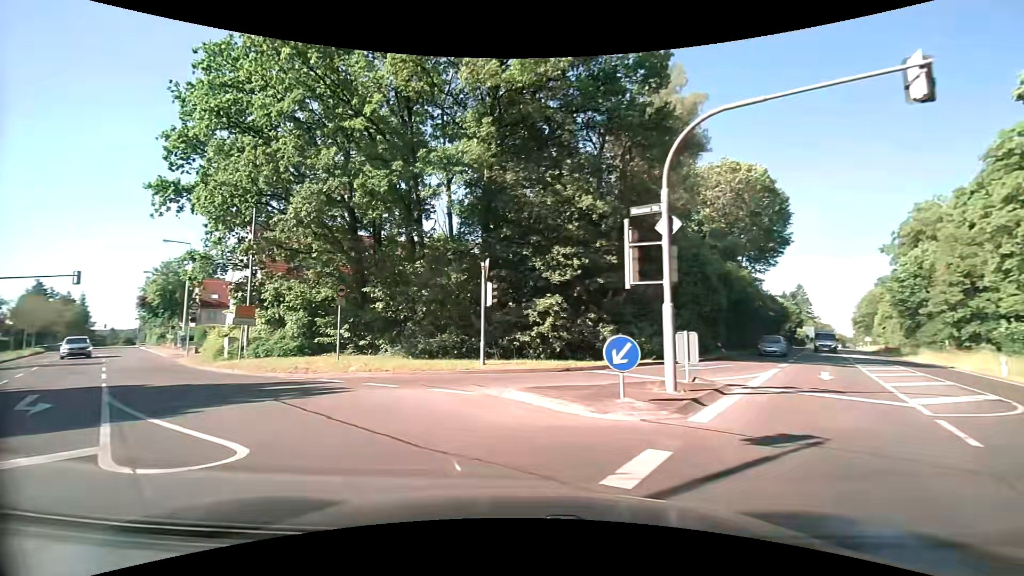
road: secondary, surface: asphalt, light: Day
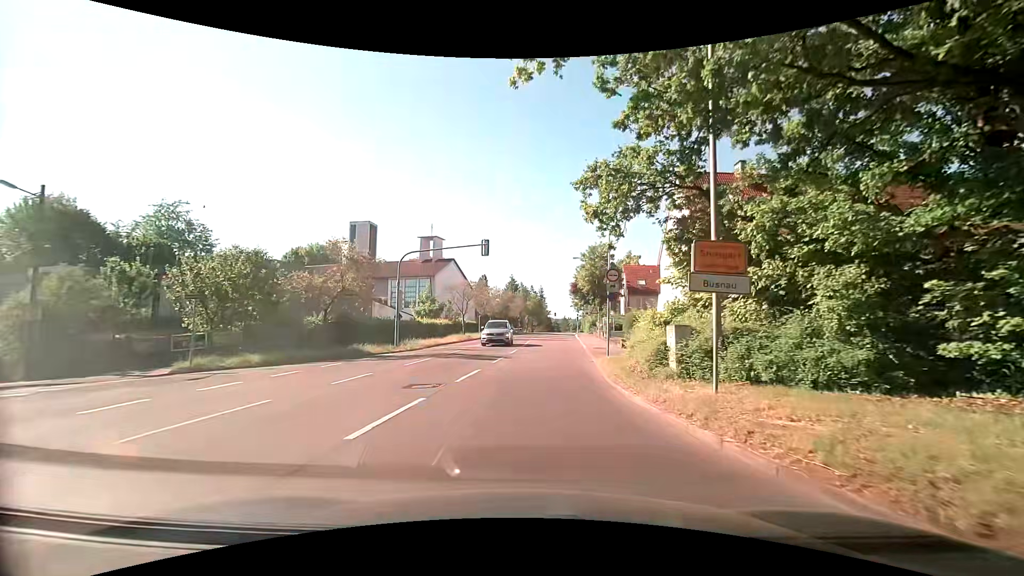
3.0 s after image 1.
(-8.5, +16.4) m; -46°
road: tertiary
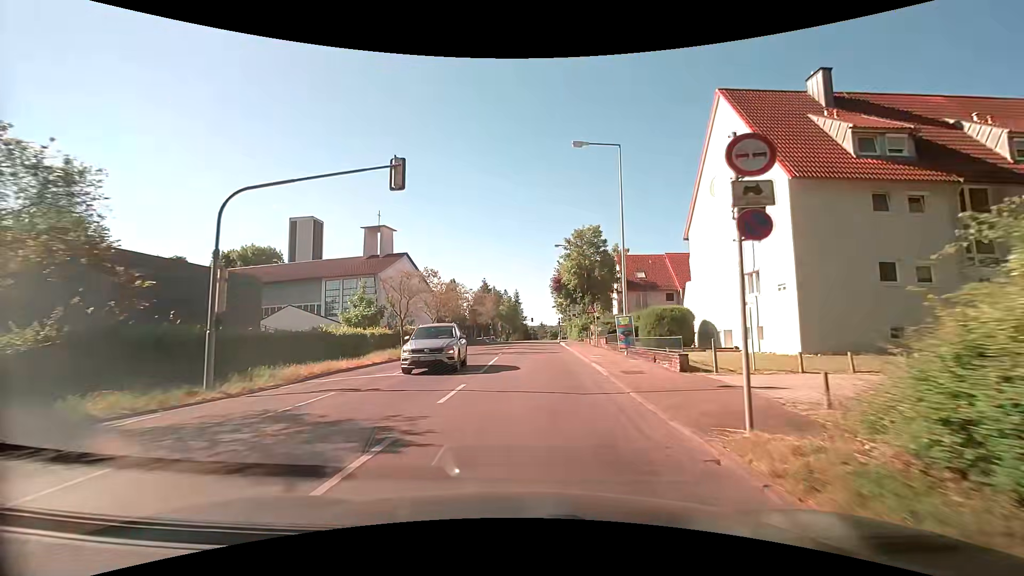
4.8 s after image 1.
(+0.3, +15.0) m; +3°
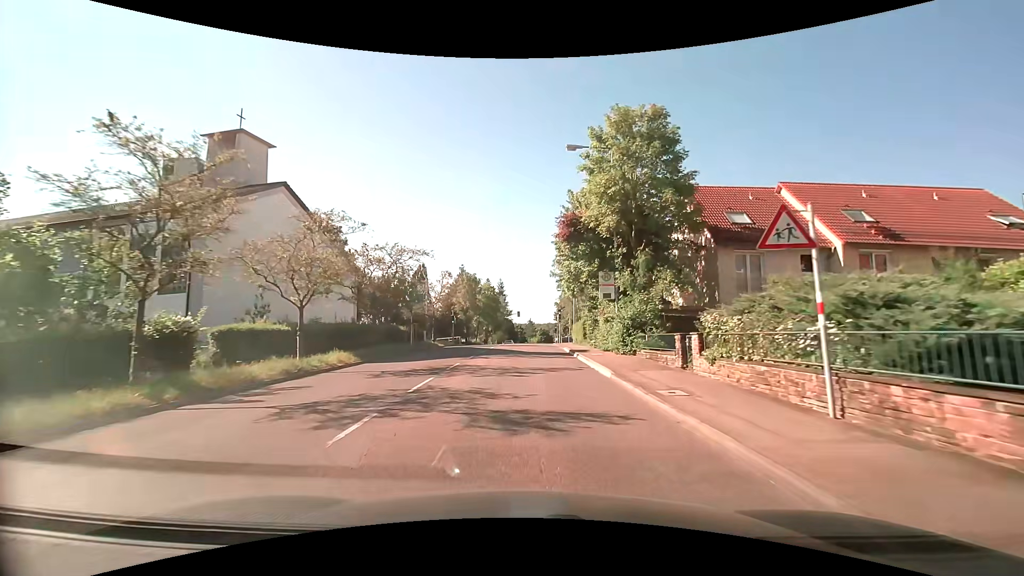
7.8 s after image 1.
(+0.5, +29.3) m; +1°
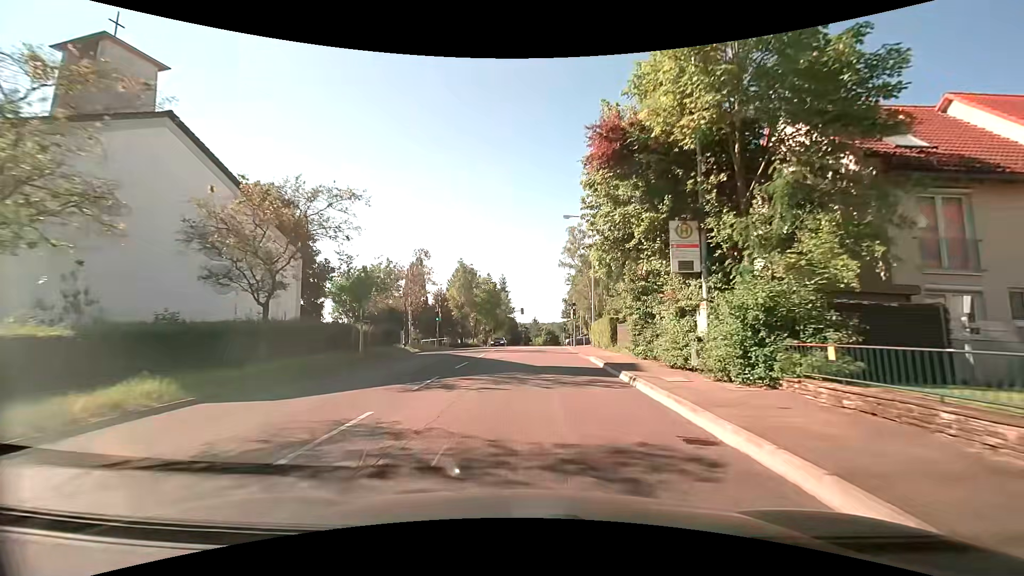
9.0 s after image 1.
(-0.1, +11.4) m; -1°
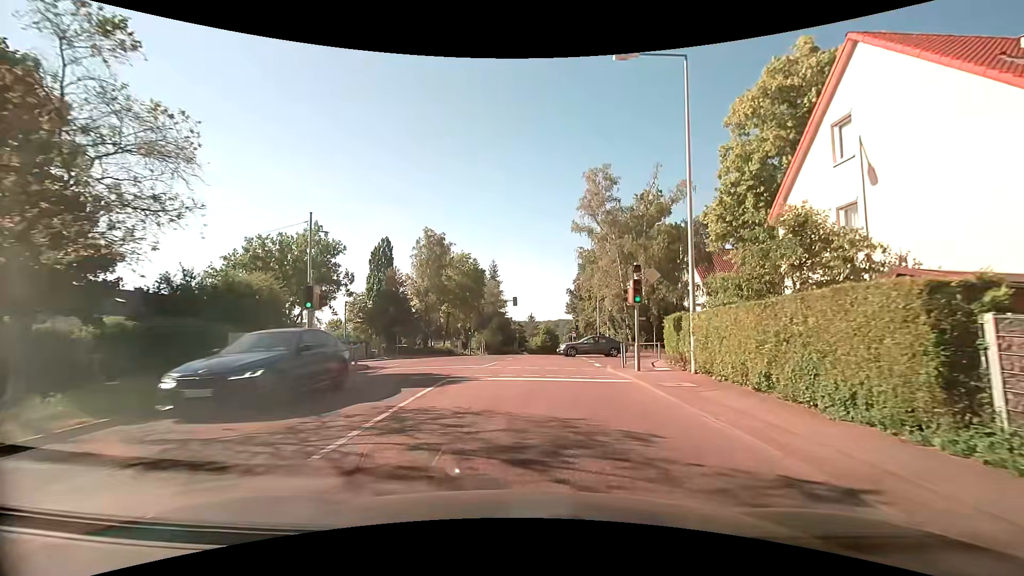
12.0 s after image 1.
(+0.1, +23.7) m; +1°
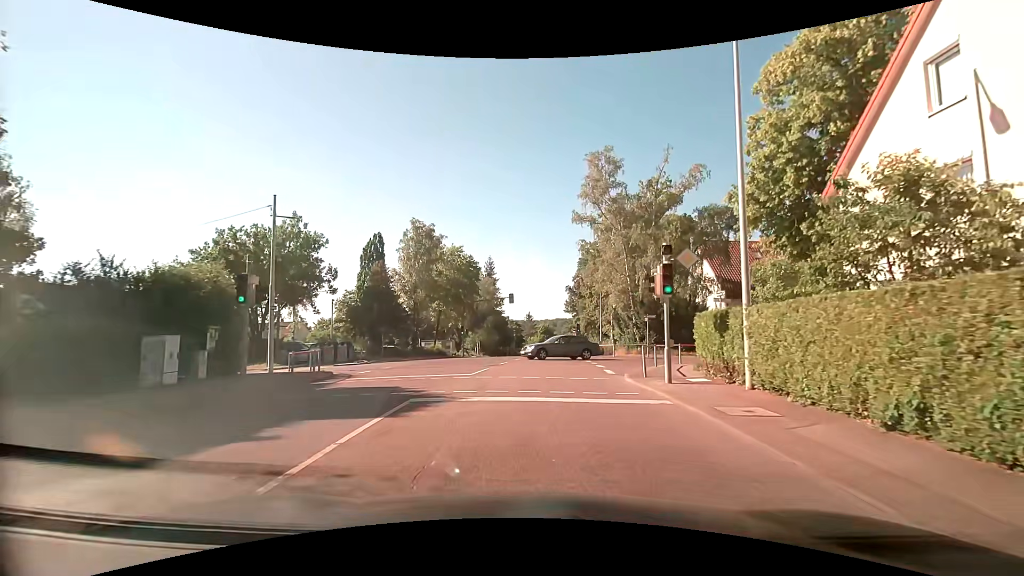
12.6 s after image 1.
(0.0, +3.9) m; +1°
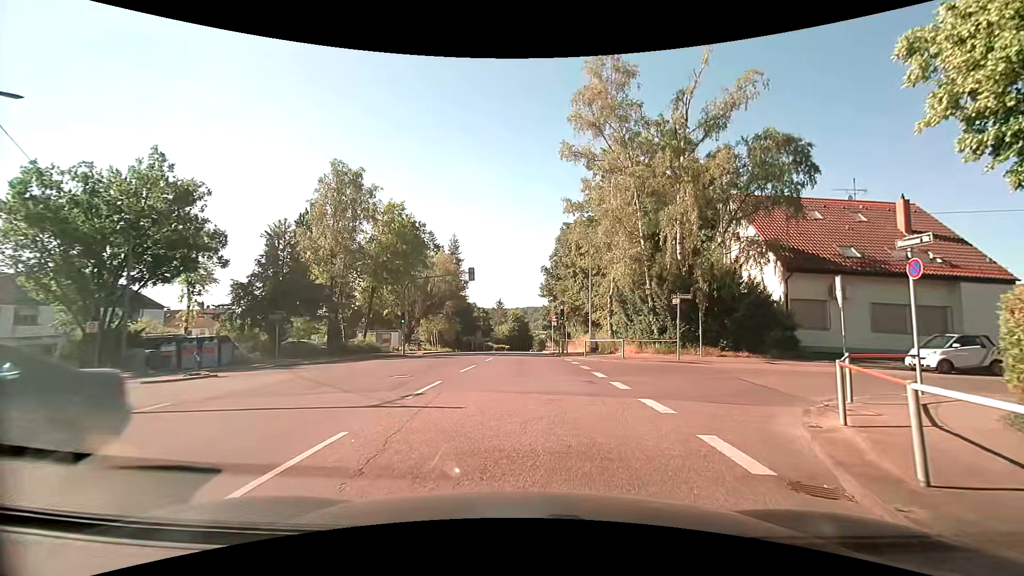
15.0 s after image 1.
(+0.2, +13.1) m; +3°
